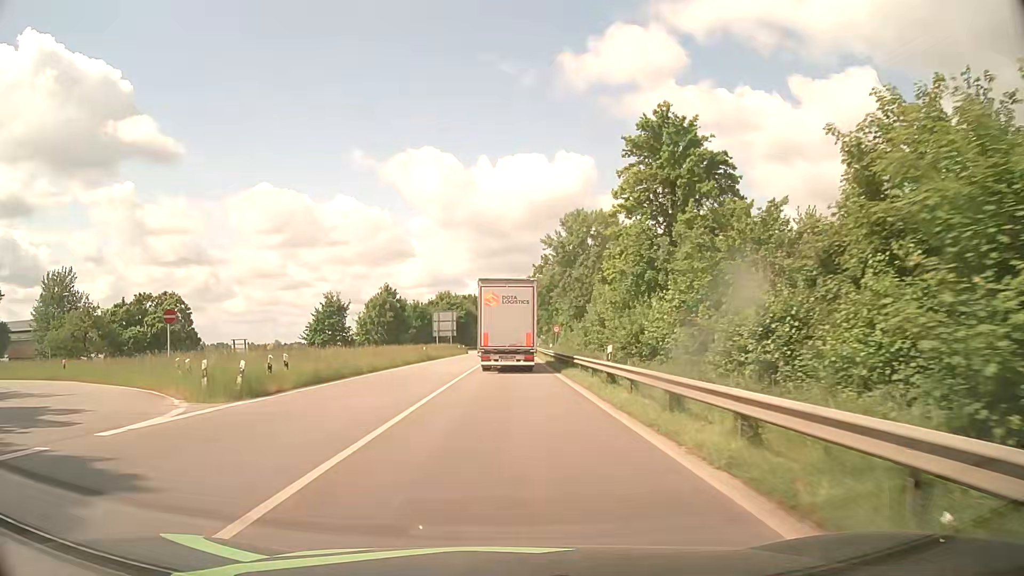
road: primary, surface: asphalt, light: Day
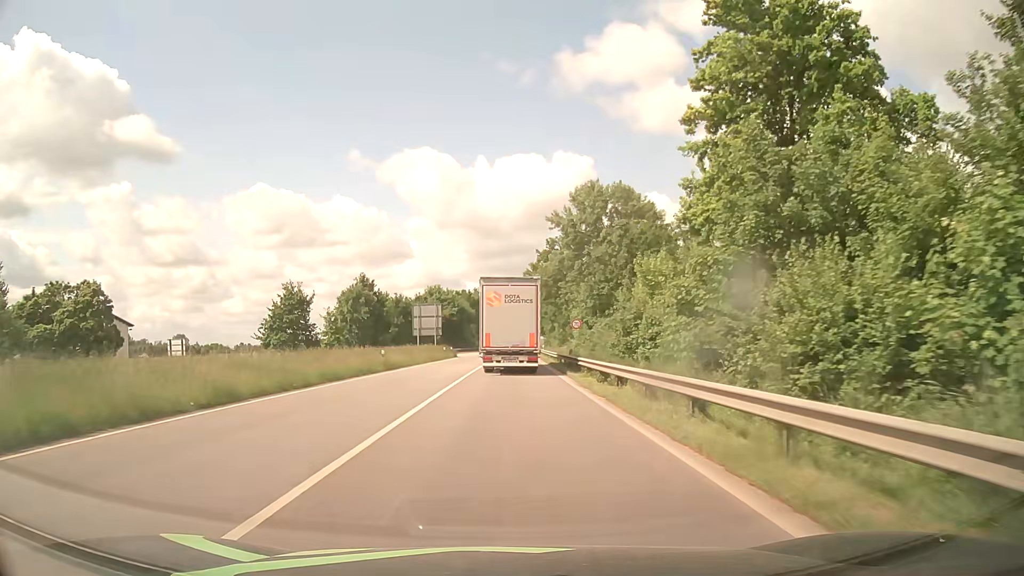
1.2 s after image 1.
(+0.1, +17.4) m; 0°
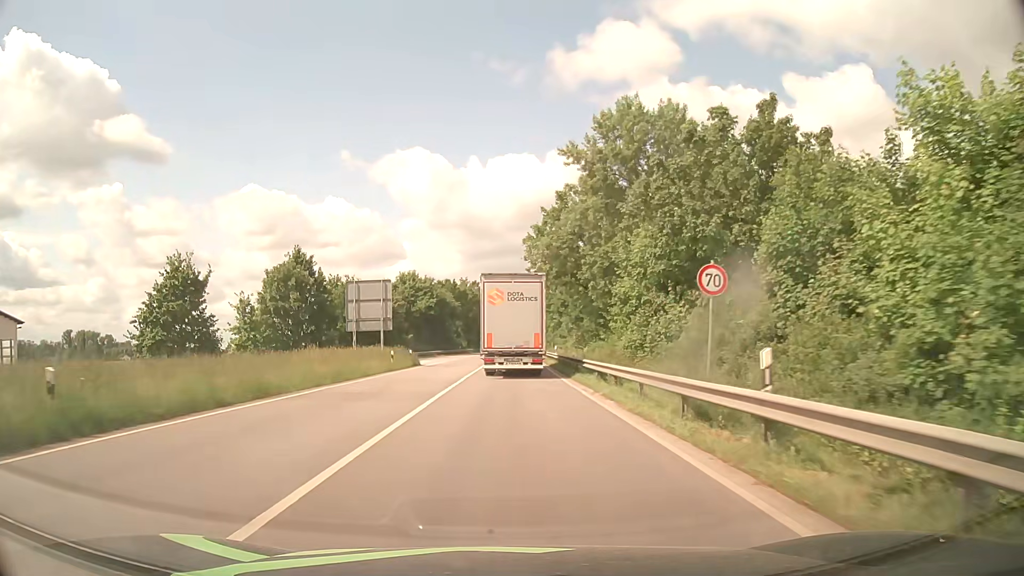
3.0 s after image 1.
(+0.2, +27.5) m; +1°
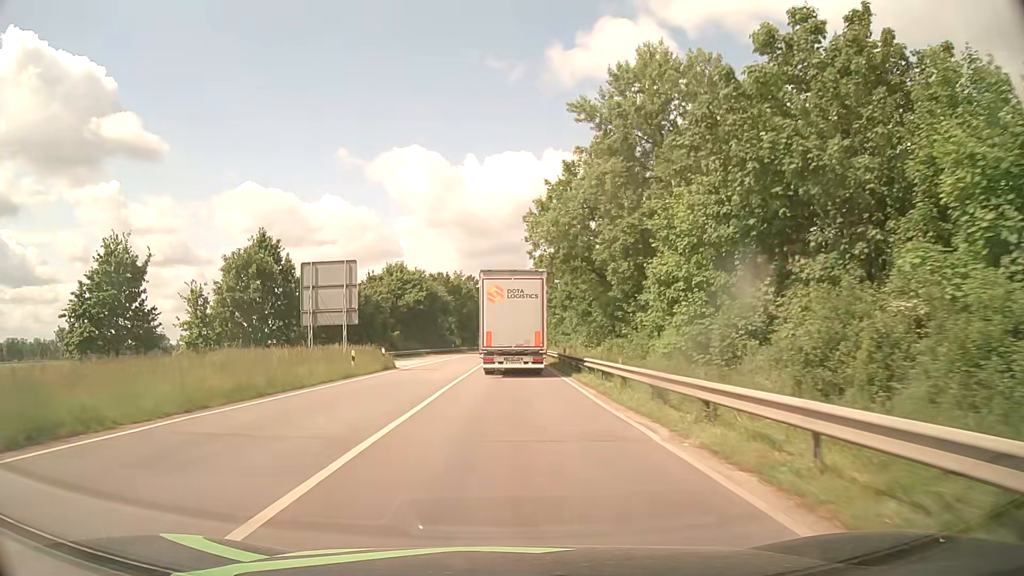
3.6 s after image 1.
(0.0, +9.5) m; 0°
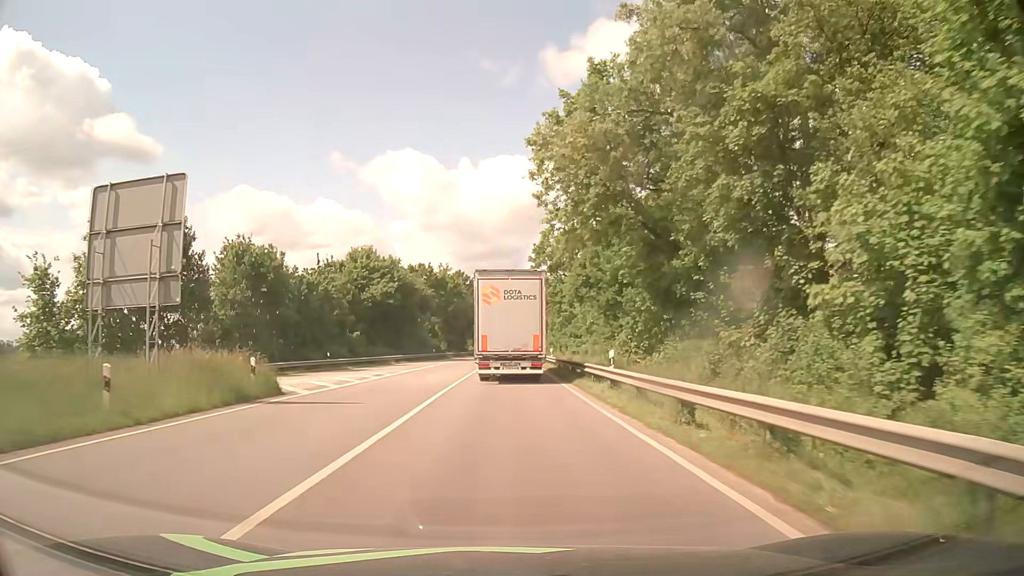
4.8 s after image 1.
(+0.1, +19.0) m; +1°
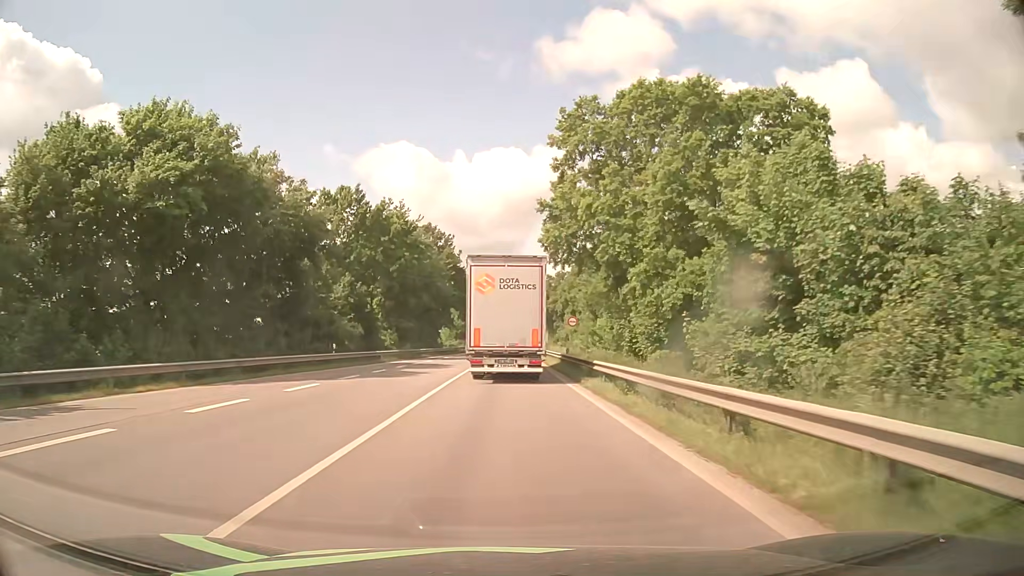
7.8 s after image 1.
(0.0, +46.9) m; 0°
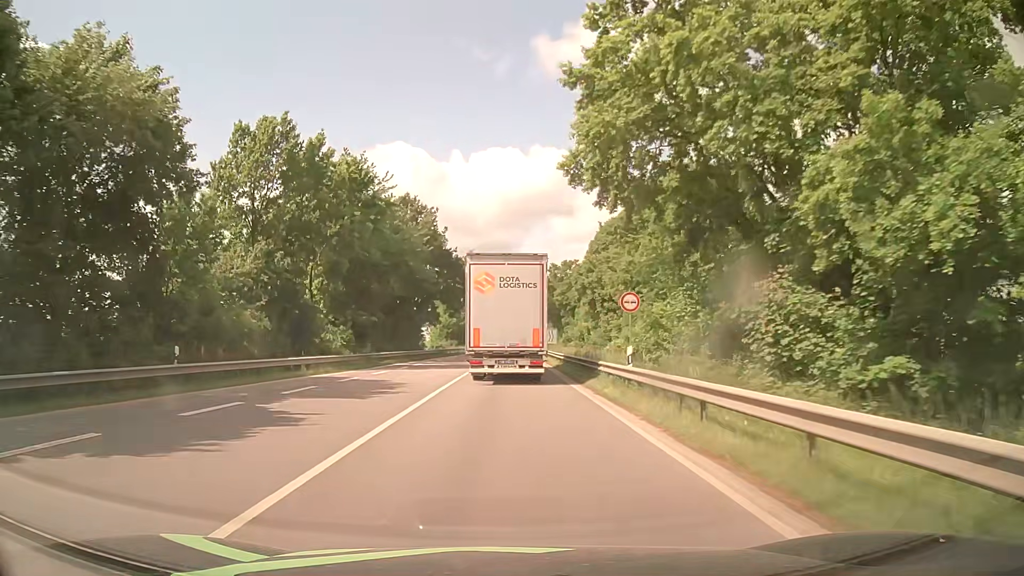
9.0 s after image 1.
(0.0, +18.5) m; 0°
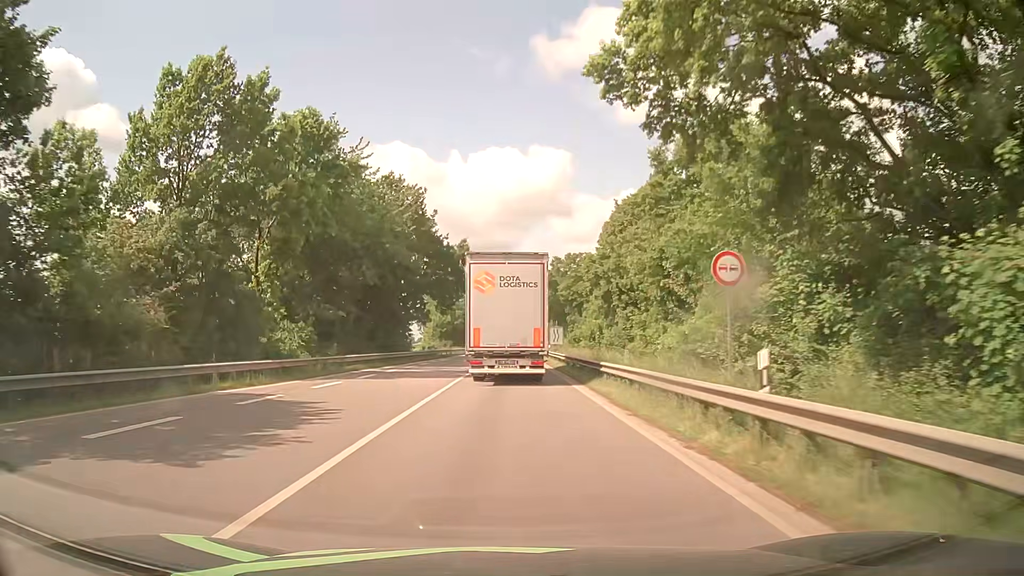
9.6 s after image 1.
(0.0, +9.2) m; 0°
